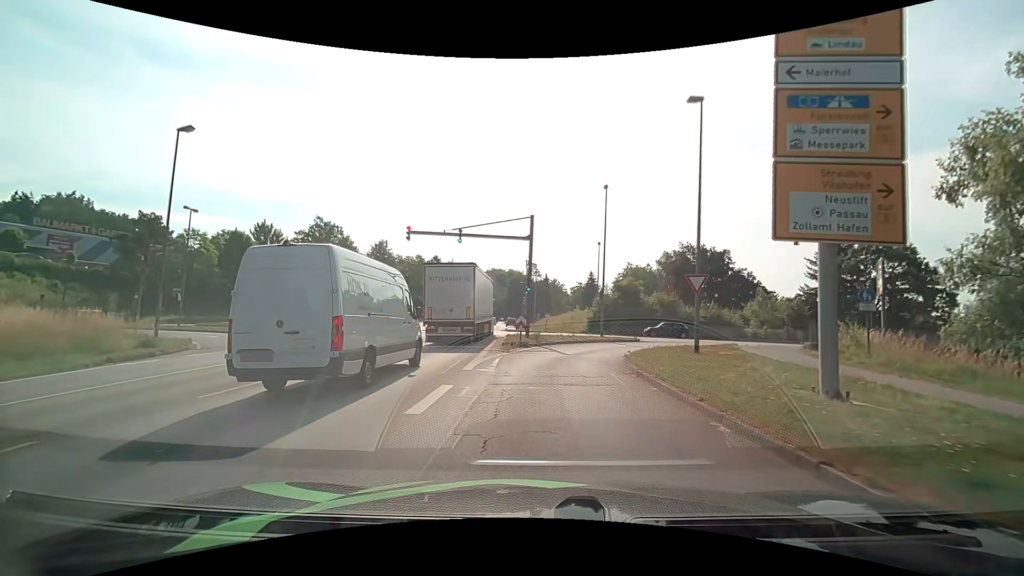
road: primary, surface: asphalt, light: Day
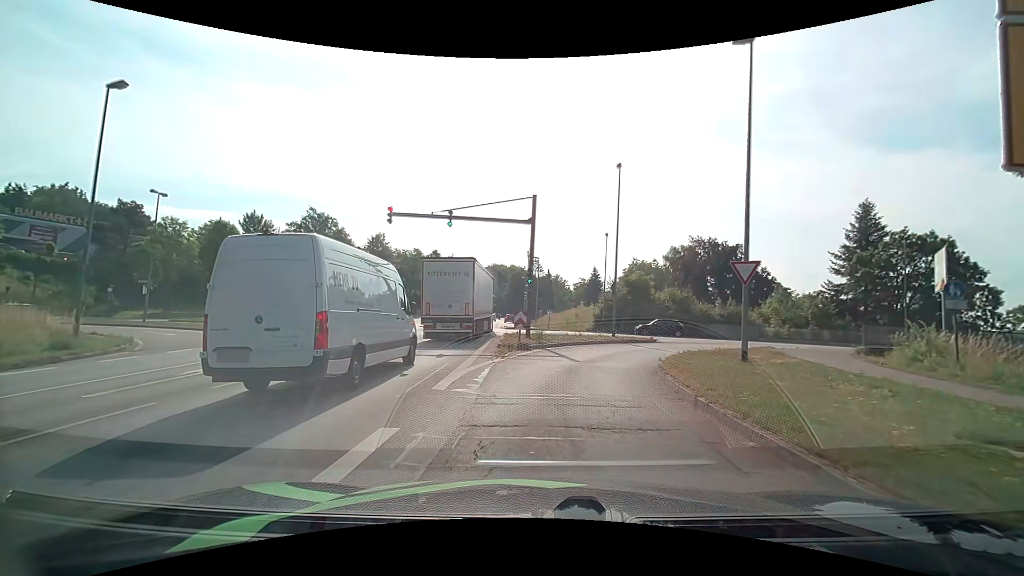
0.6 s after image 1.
(-0.1, +4.0) m; -1°
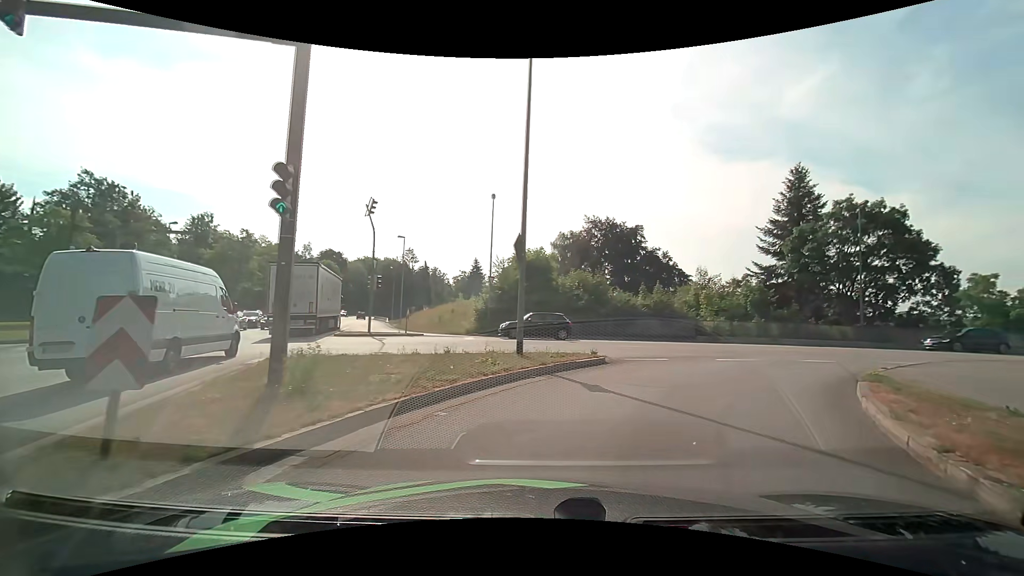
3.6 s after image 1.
(+1.4, +15.7) m; +12°
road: primary_link
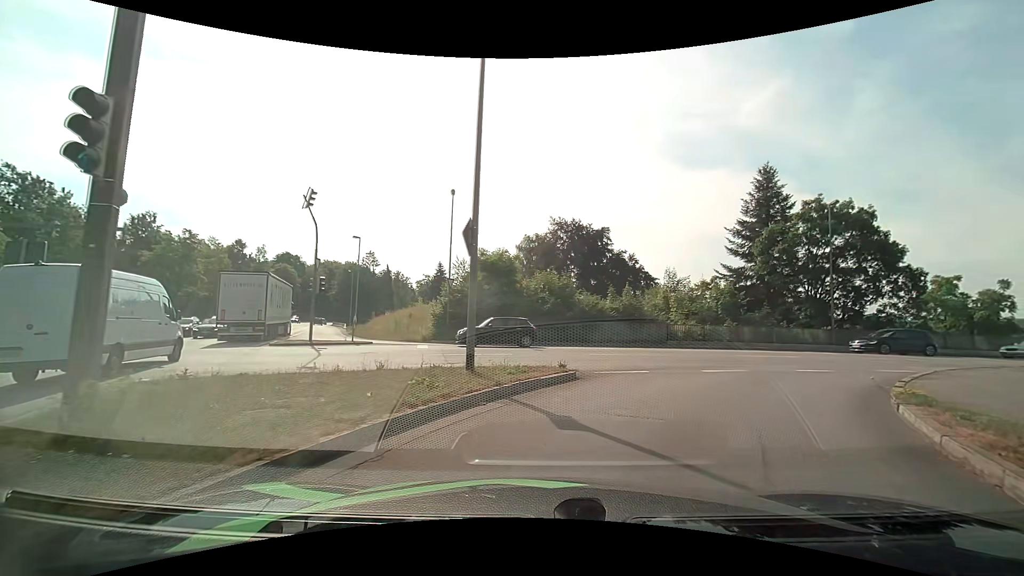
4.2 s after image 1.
(+0.2, +2.6) m; +6°
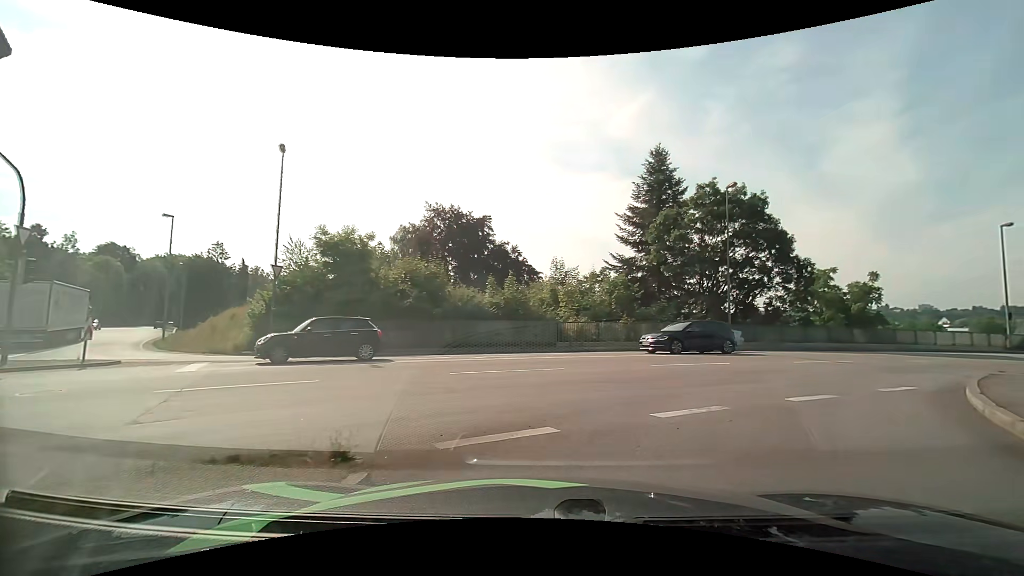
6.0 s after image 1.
(+0.7, +7.3) m; +13°
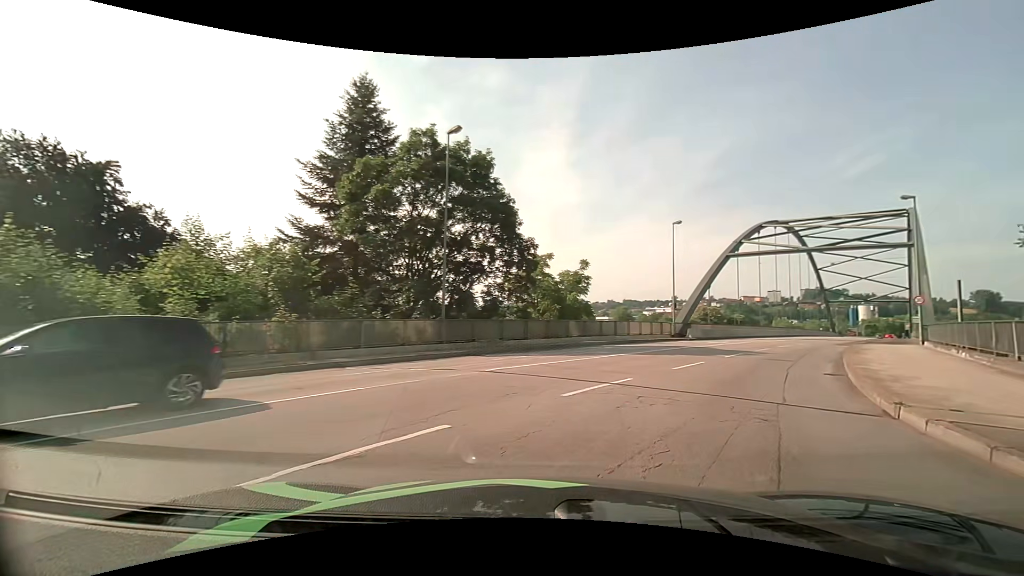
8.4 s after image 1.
(+2.7, +10.9) m; +30°
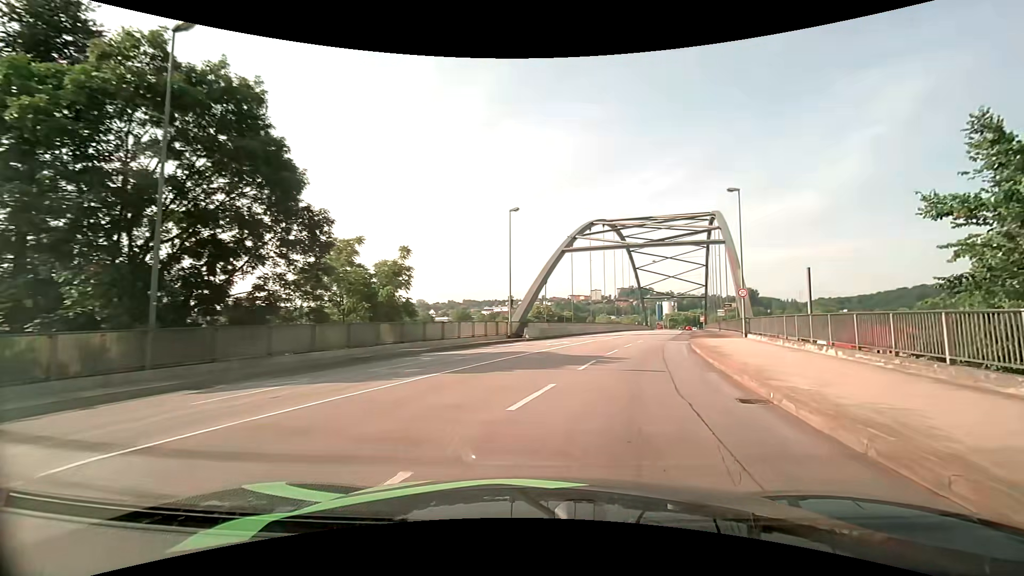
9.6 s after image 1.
(+1.4, +6.8) m; +20°
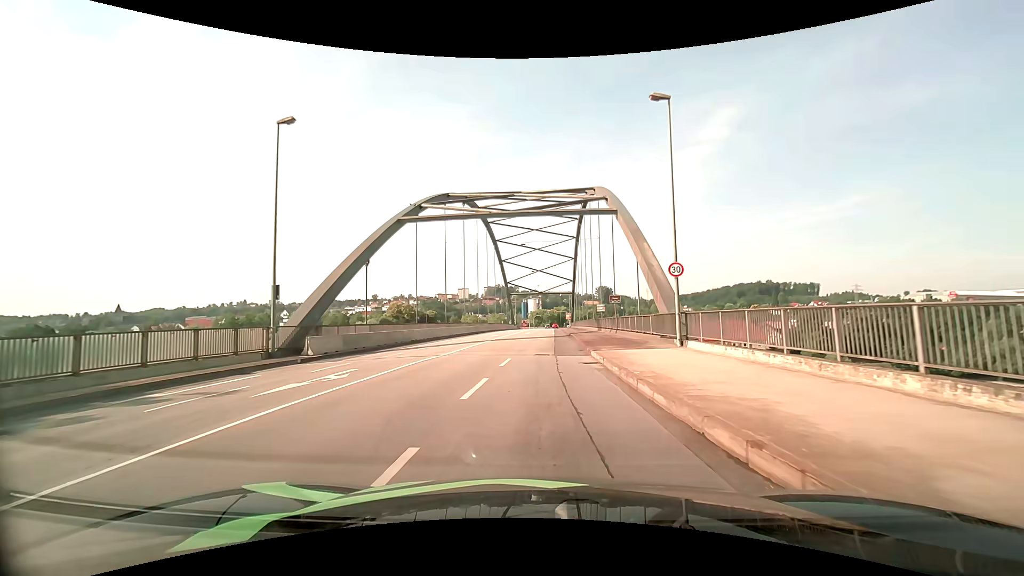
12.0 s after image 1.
(+2.8, +16.7) m; +15°
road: primary
(0, +10) (0, +20) (+1, +30) (+1, +40) (+1, +50) (+2, +60) (+2, +70) (+2, +80) (+2, +90) (+3, +100) m
